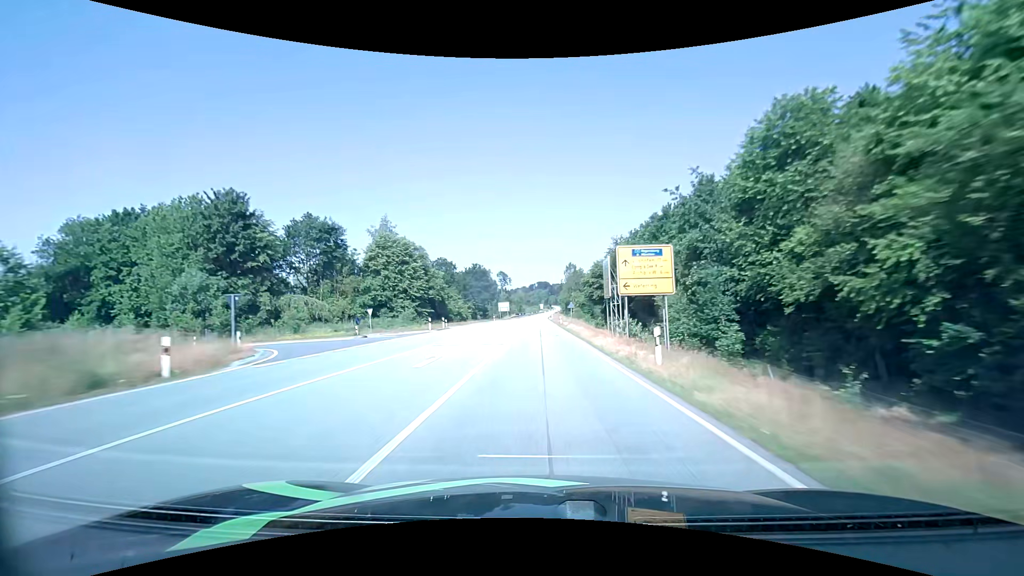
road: primary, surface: asphalt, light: Day
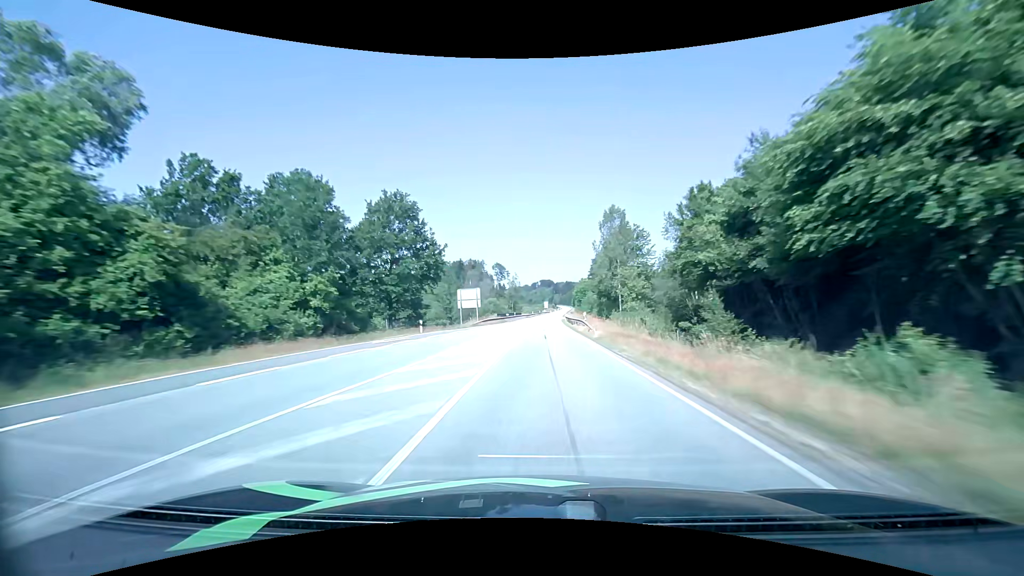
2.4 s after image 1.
(-0.3, +69.9) m; -1°
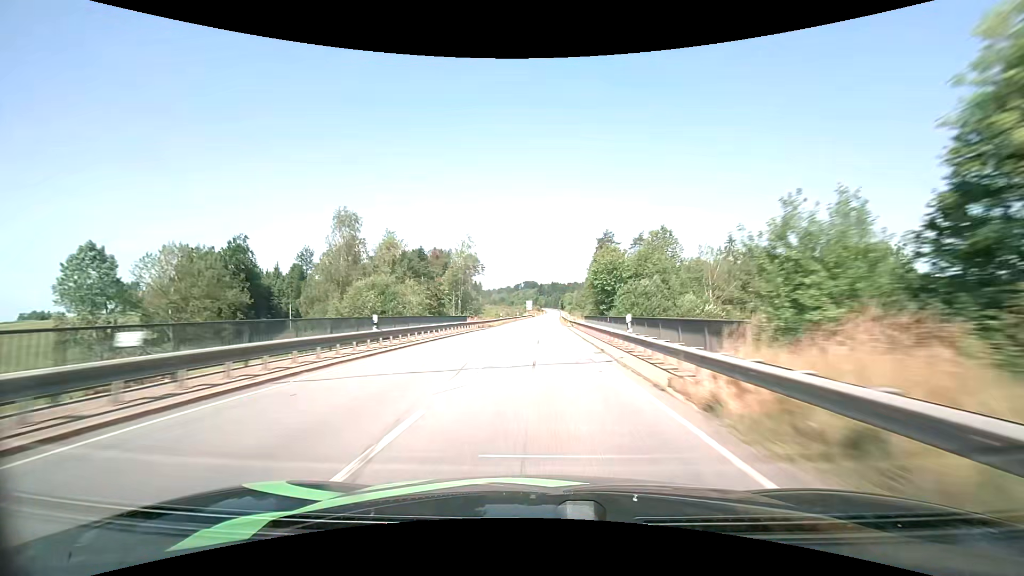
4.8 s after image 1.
(+1.3, +69.2) m; +2°
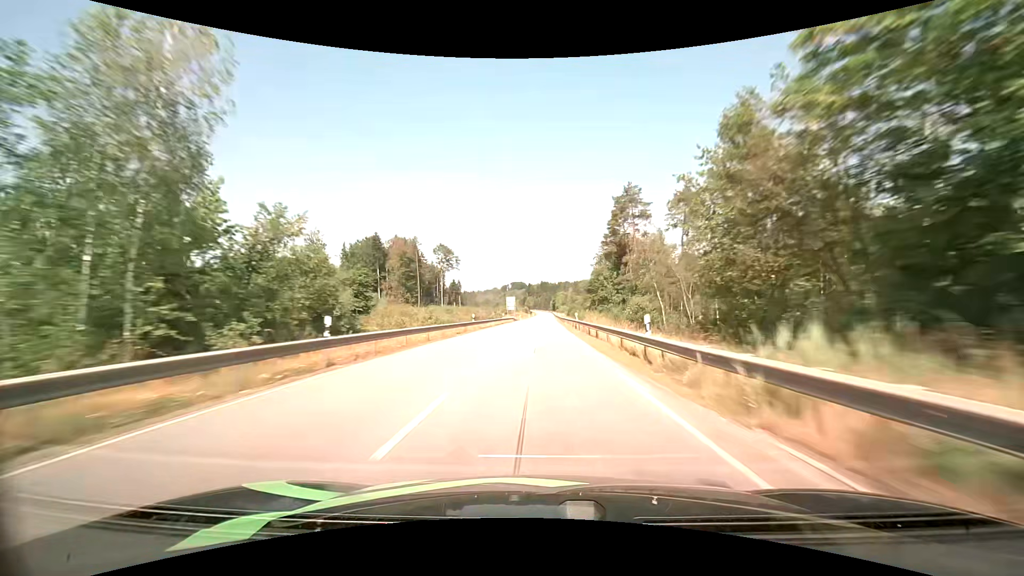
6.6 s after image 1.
(+0.7, +52.4) m; +2°
(0, +10) (0, +20) (0, +30) (0, +40) (0, +50) (0, +60) (0, +70) (0, +80) (+1, +90) (+1, +100) m
